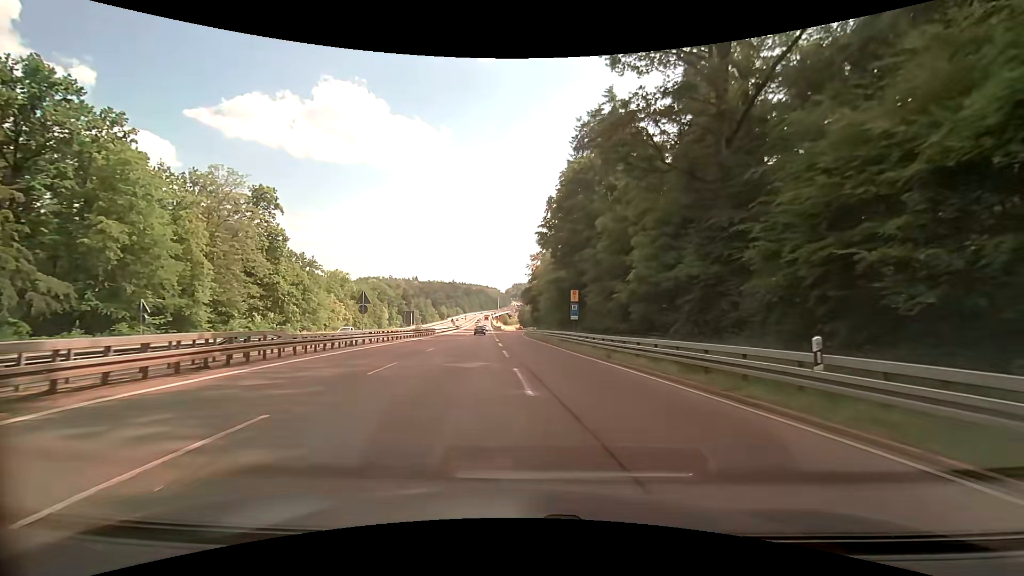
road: trunk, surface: asphalt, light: Day
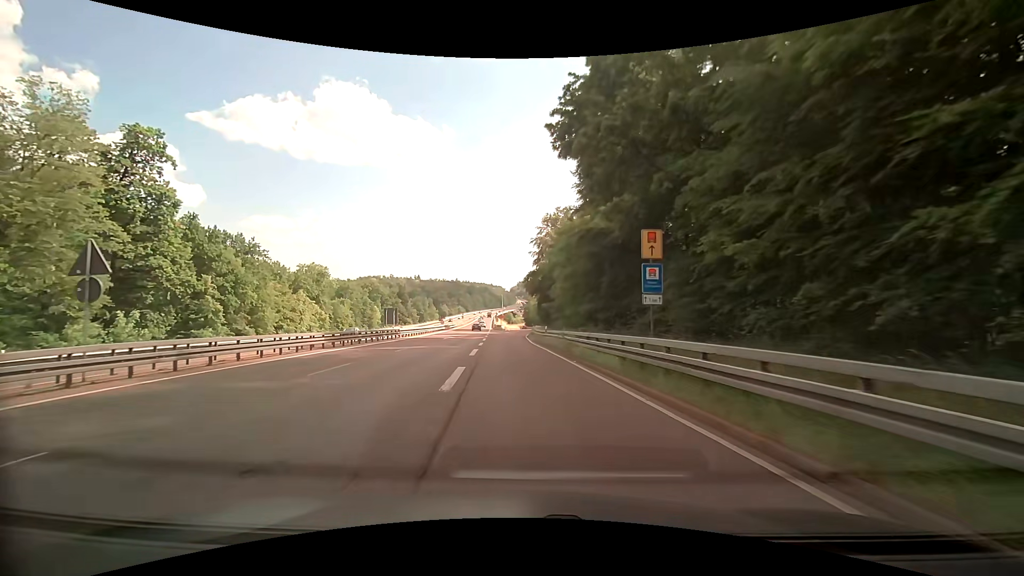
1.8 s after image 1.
(+0.4, +24.2) m; 0°
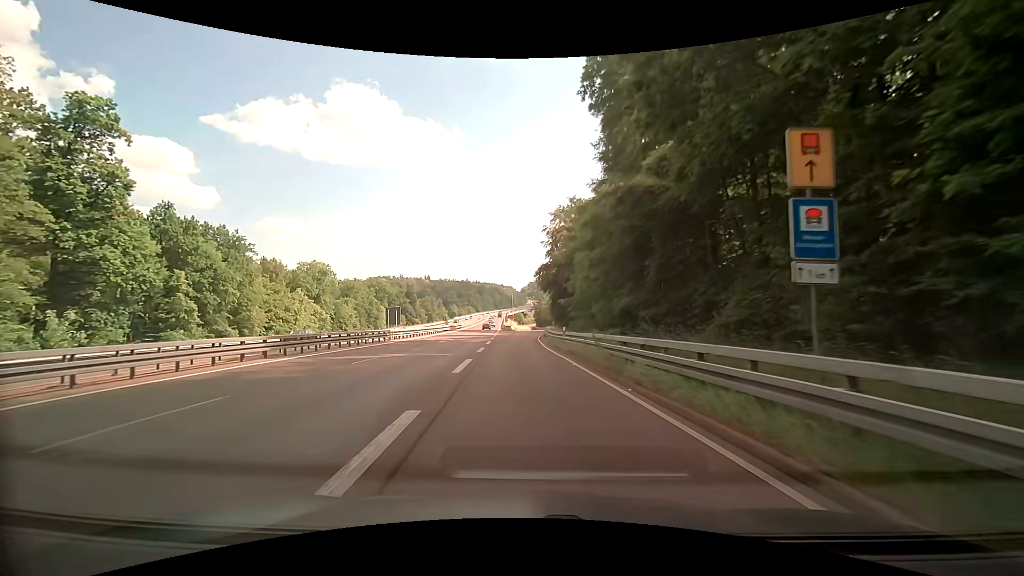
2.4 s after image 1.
(-0.1, +8.0) m; -1°
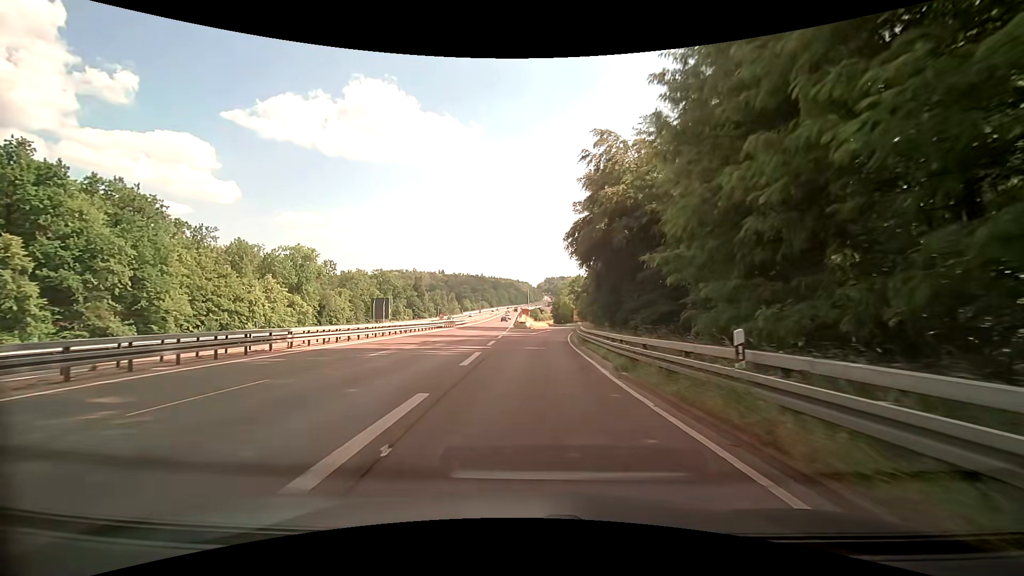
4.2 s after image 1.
(-0.5, +22.3) m; -2°
(0, +10) (0, +20) (0, +30) (+1, +40) (+2, +50) (+3, +60) (+4, +70) (+5, +80) (+6, +90) (+8, +100) m
